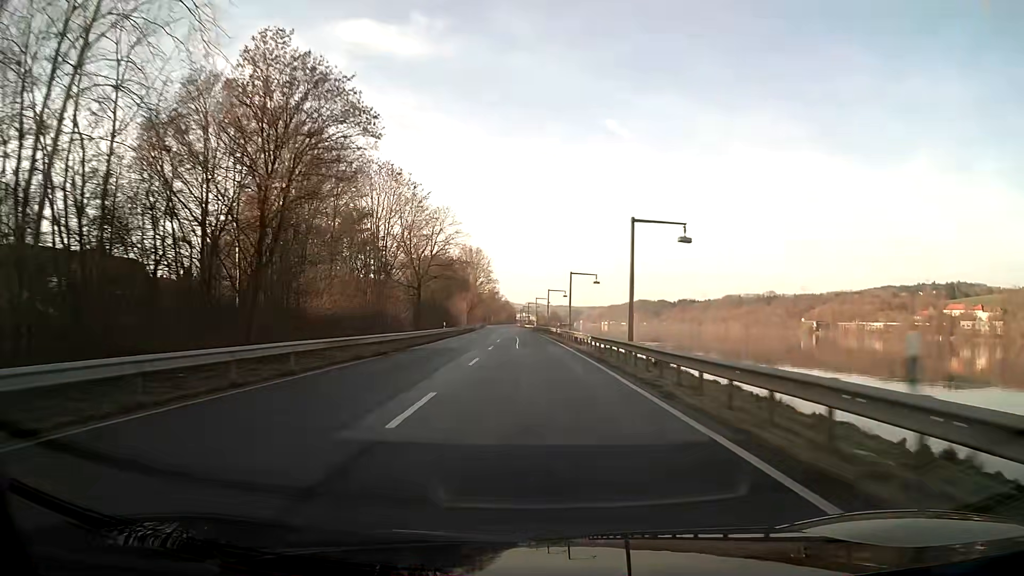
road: primary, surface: asphalt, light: Day
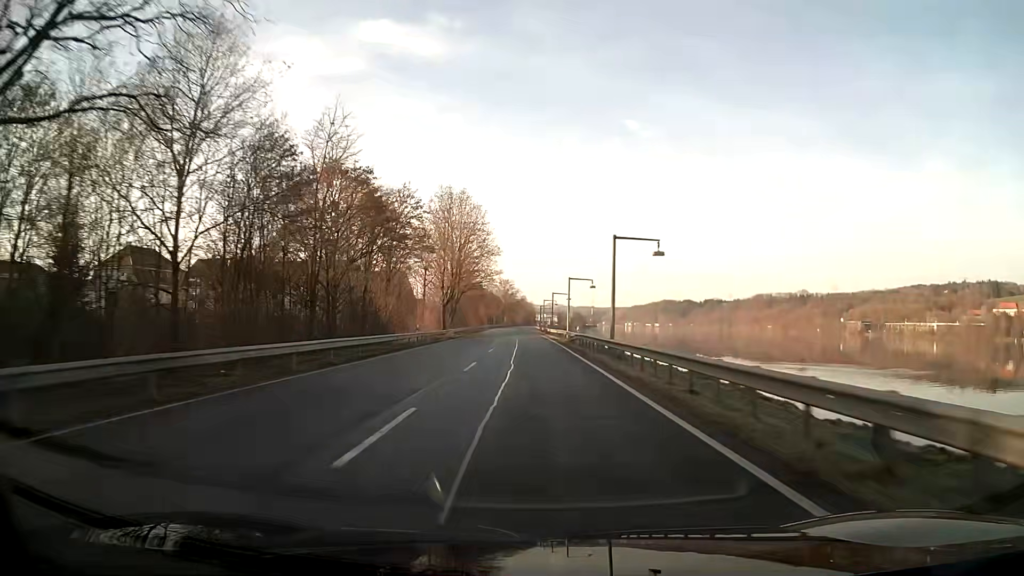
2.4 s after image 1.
(-1.1, +63.8) m; -2°
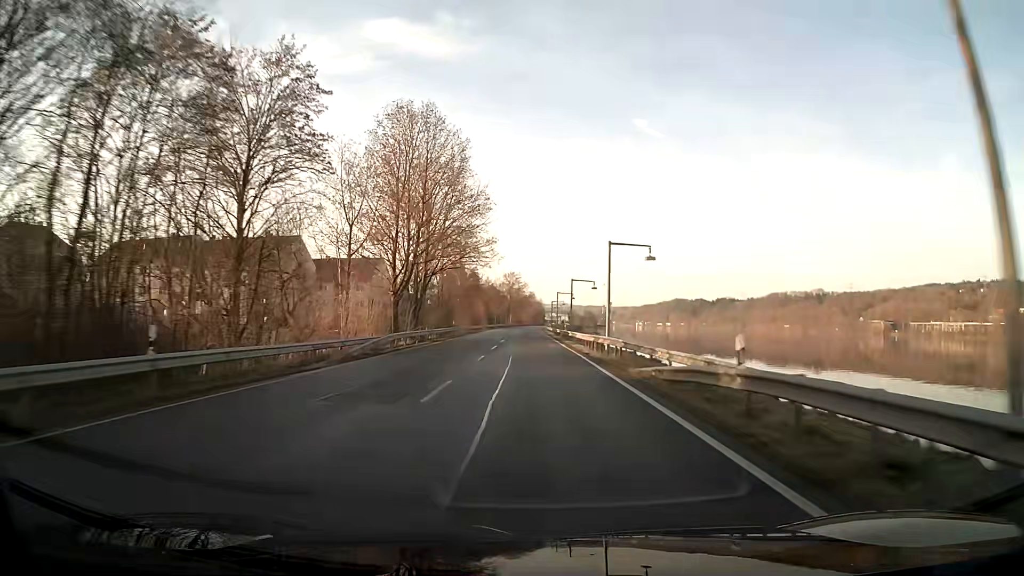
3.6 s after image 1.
(-0.2, +31.9) m; -1°
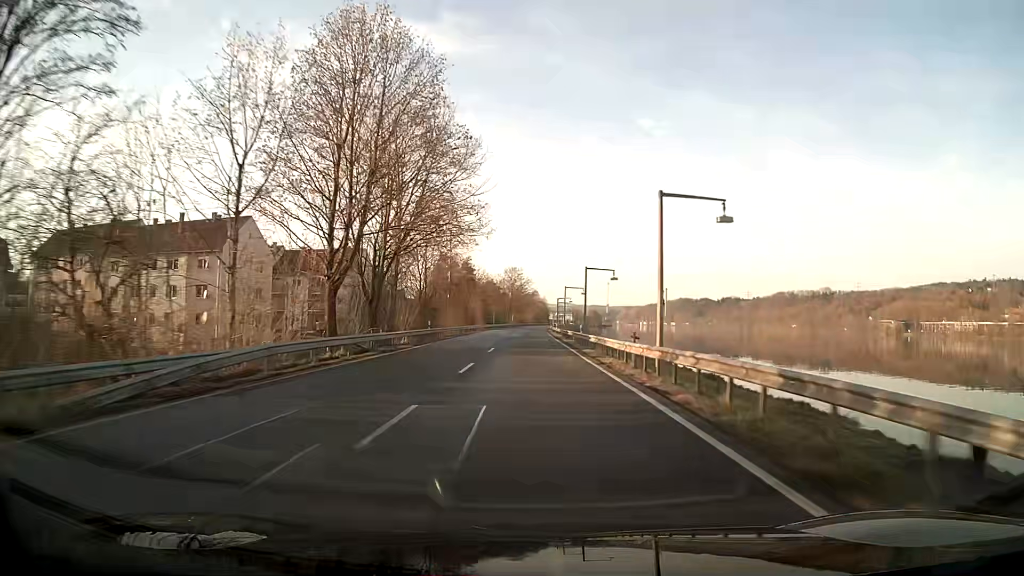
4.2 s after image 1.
(0.0, +16.0) m; 0°
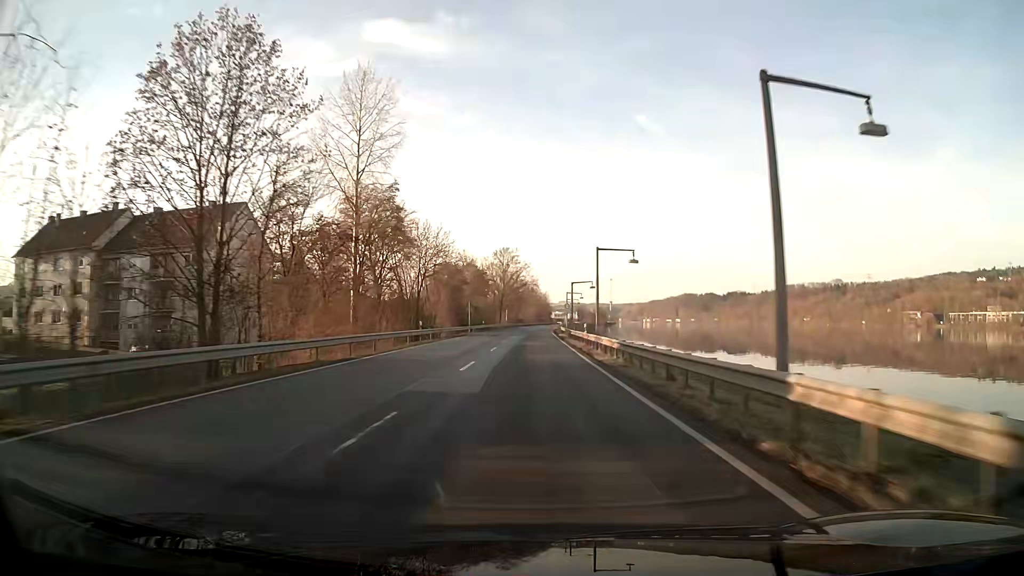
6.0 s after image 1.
(0.0, +47.9) m; 0°
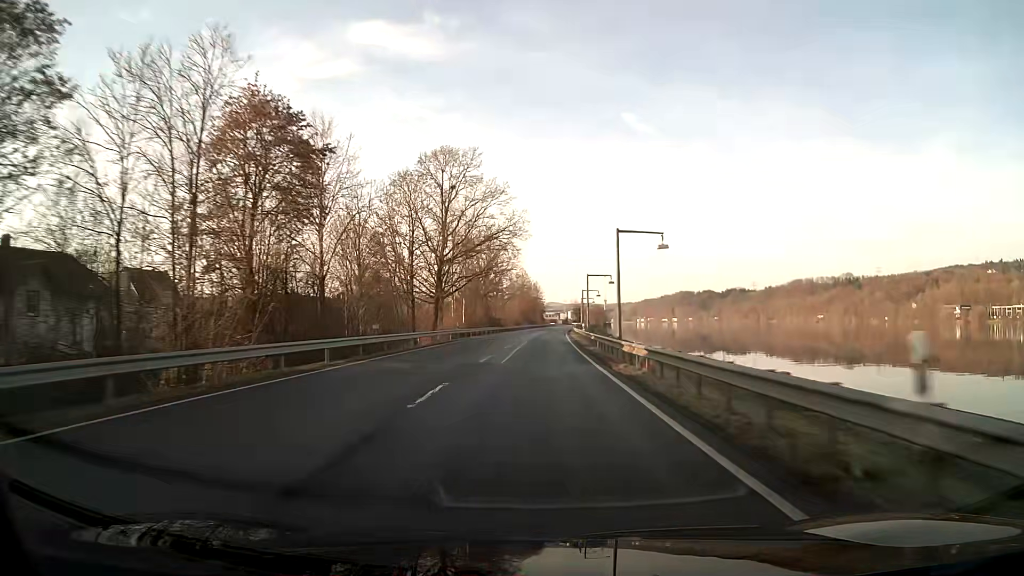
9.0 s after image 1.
(+0.5, +79.9) m; +1°
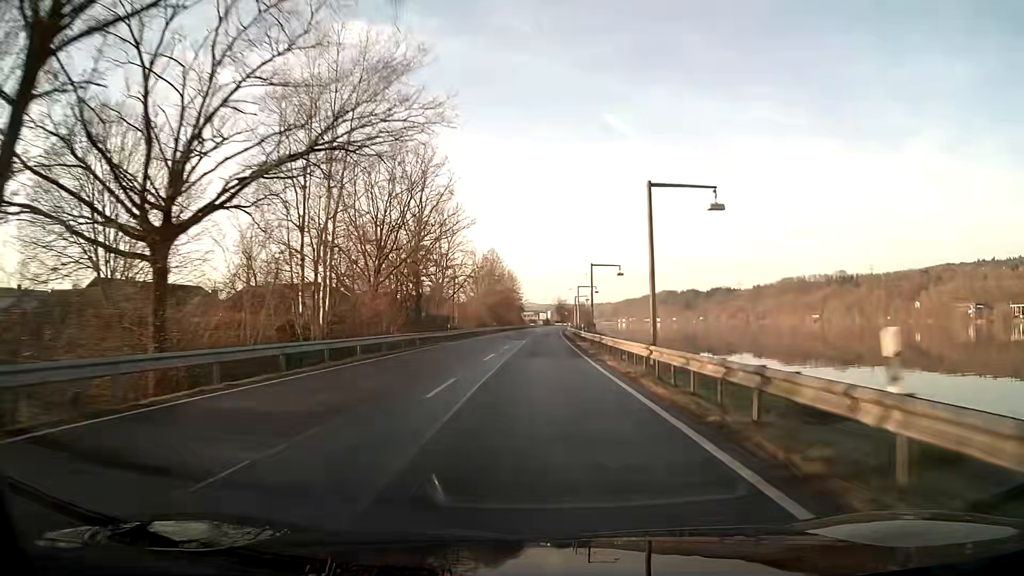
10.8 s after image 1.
(+0.8, +47.9) m; +2°
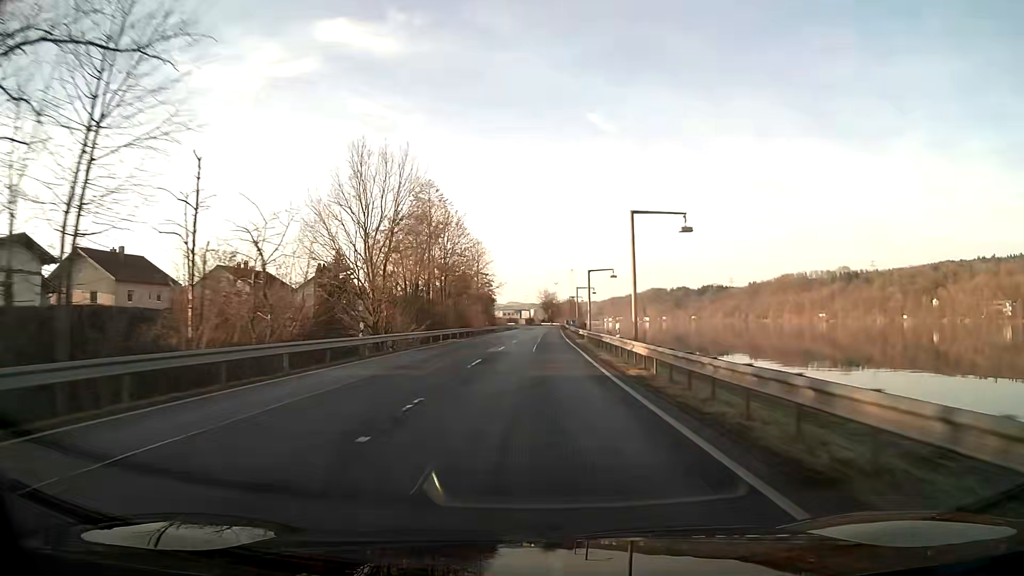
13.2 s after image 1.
(+0.9, +63.9) m; +1°
